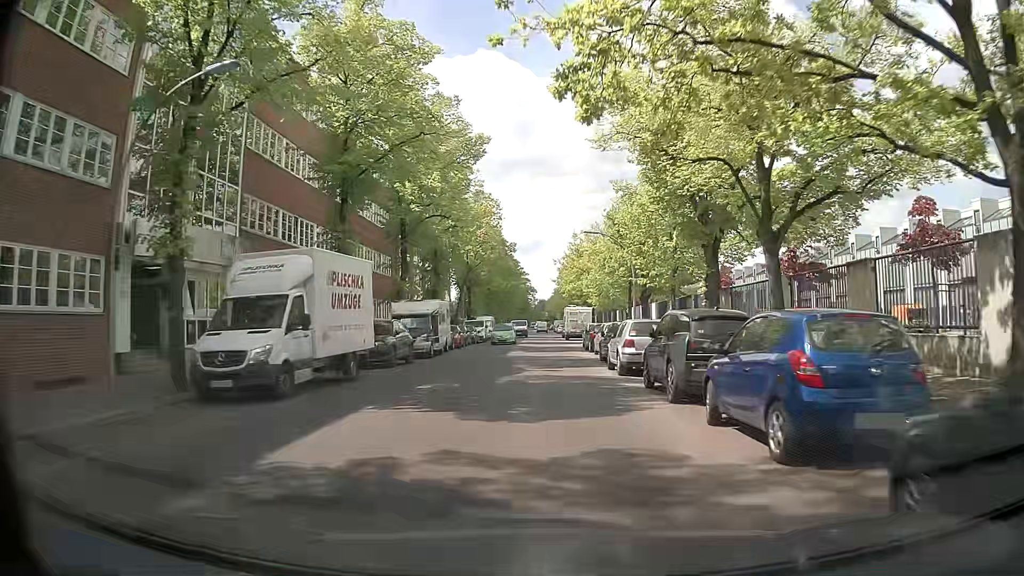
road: residential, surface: asphalt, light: Day
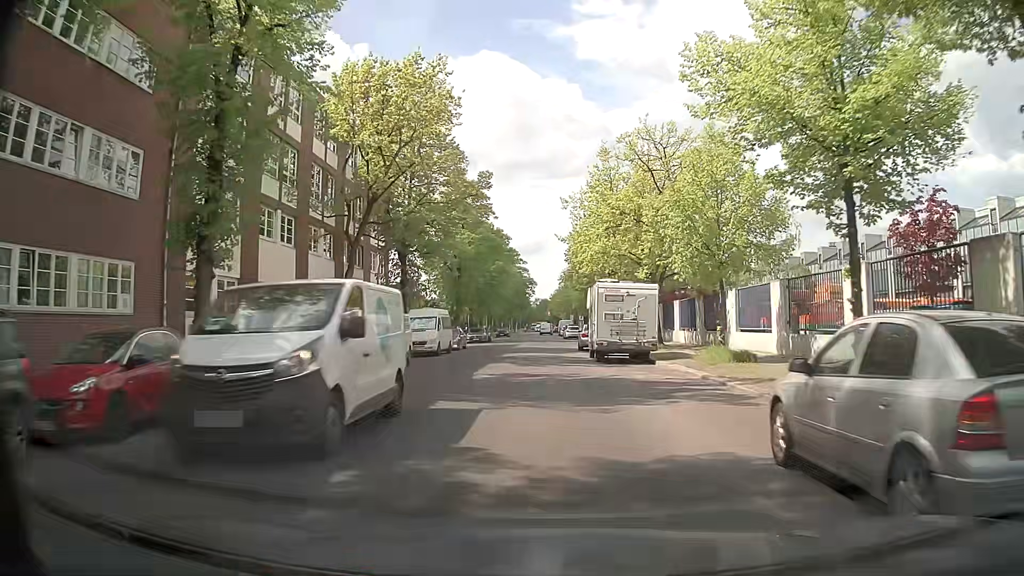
(0.0, +35.0) m; -2°
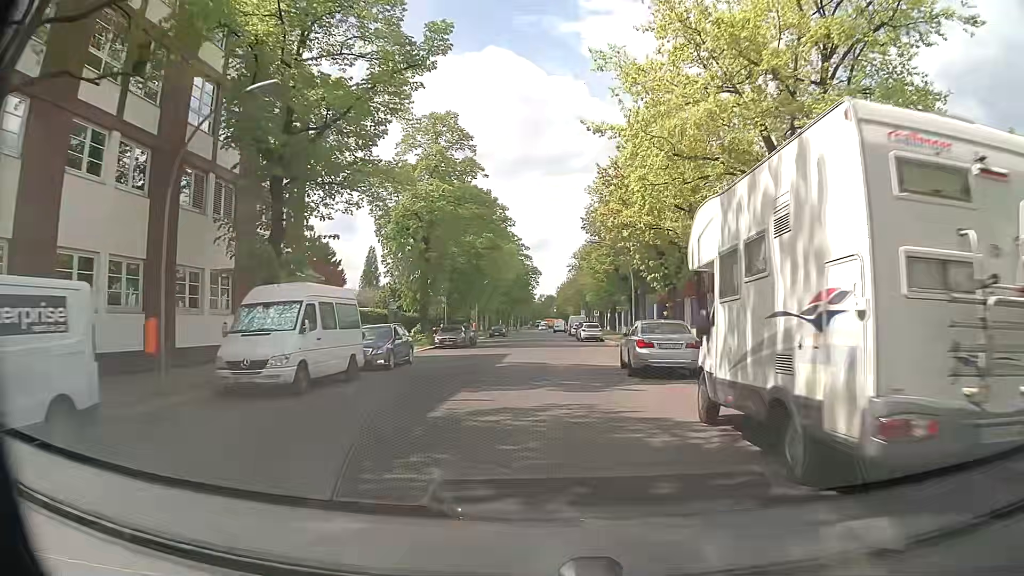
(+0.4, +20.3) m; +1°
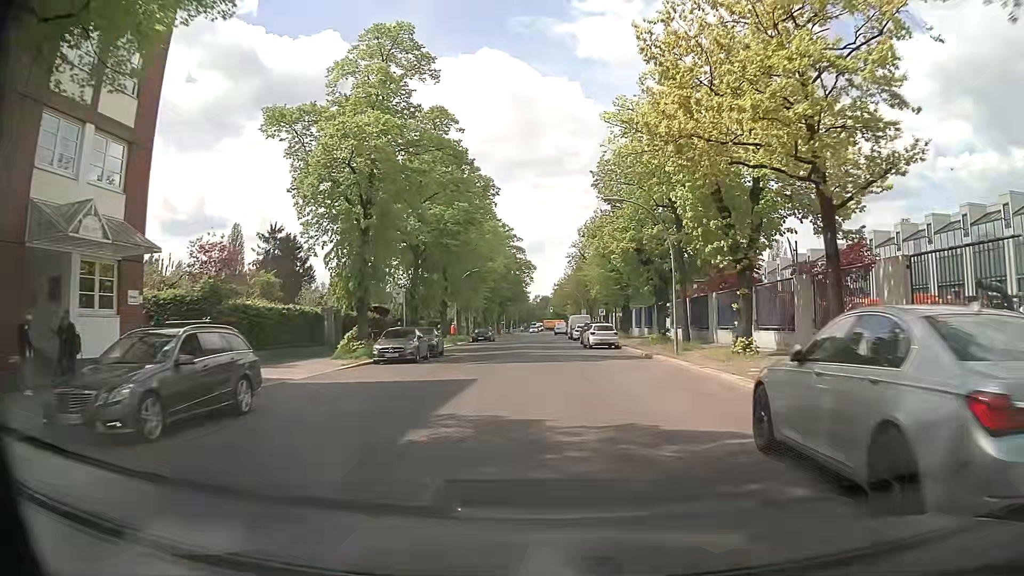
(+0.1, +14.0) m; +1°
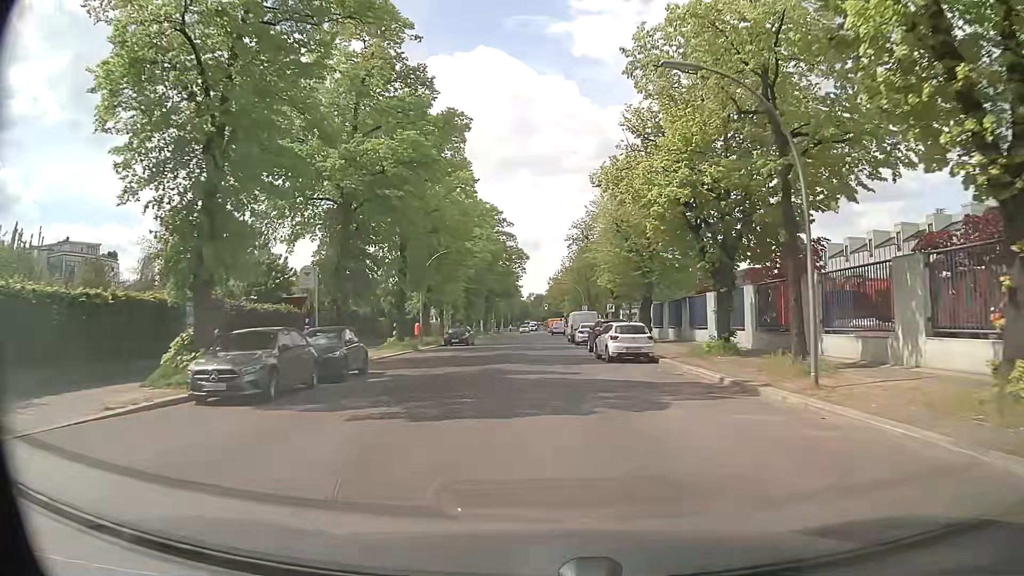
(0.0, +14.2) m; +1°
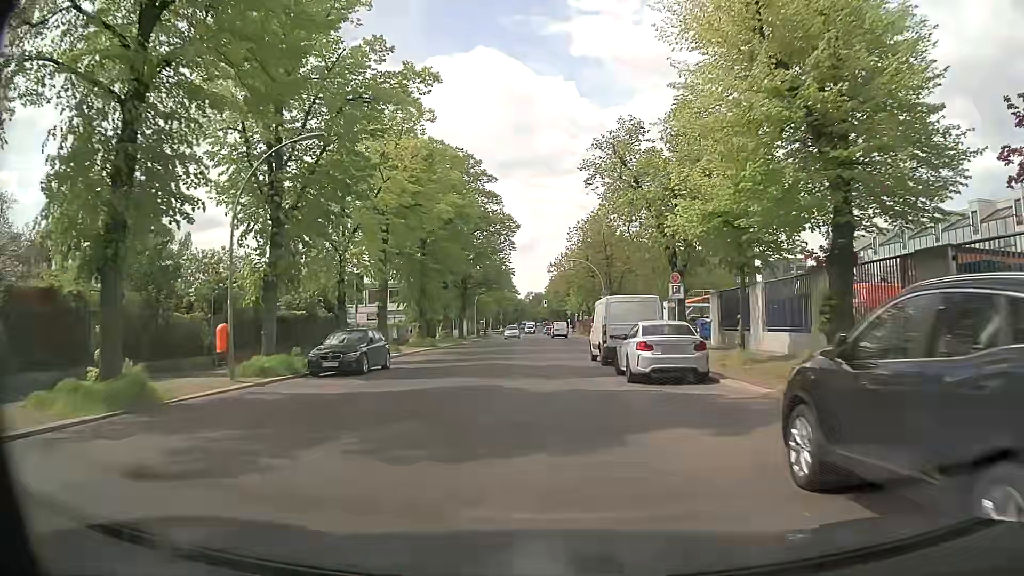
(-0.1, +27.6) m; 0°
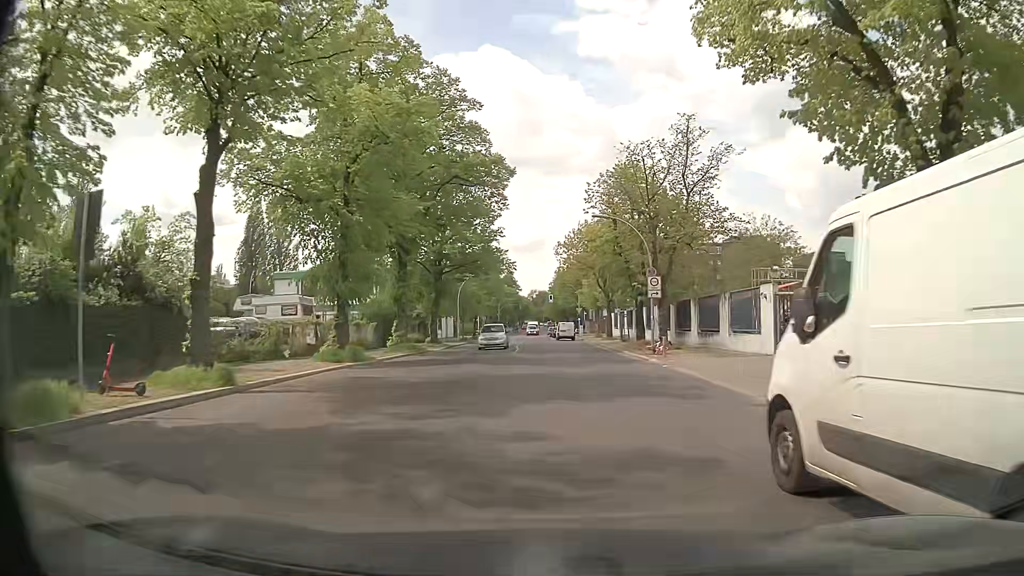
(-0.1, +20.5) m; 0°
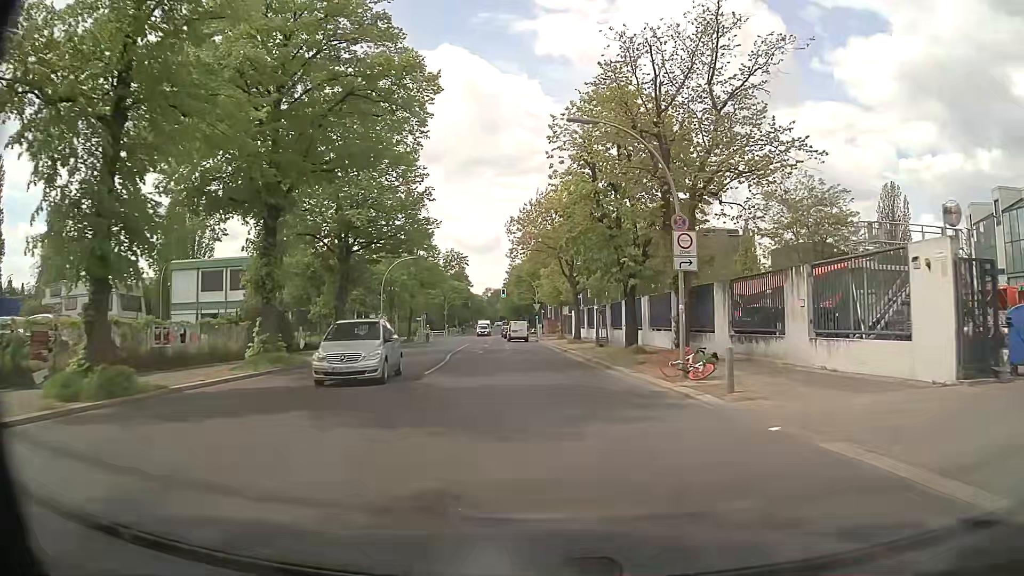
(+0.4, +14.4) m; +4°
(0, +10) (0, +20) (0, +30) (-1, +40) (-1, +50) (-2, +60) (-2, +70) (-3, +80) (-4, +90) (-5, +100) m
